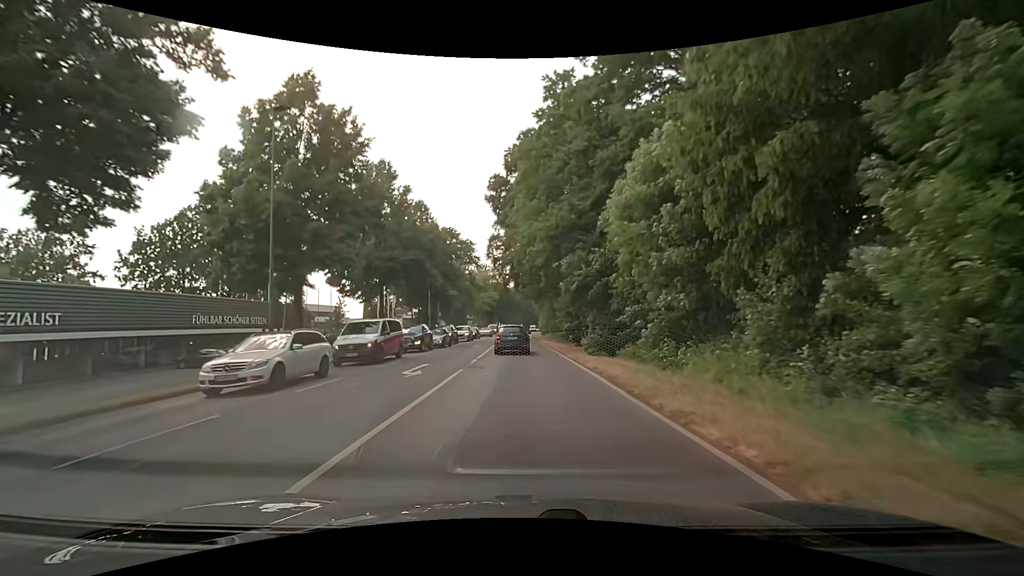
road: secondary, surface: asphalt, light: Day
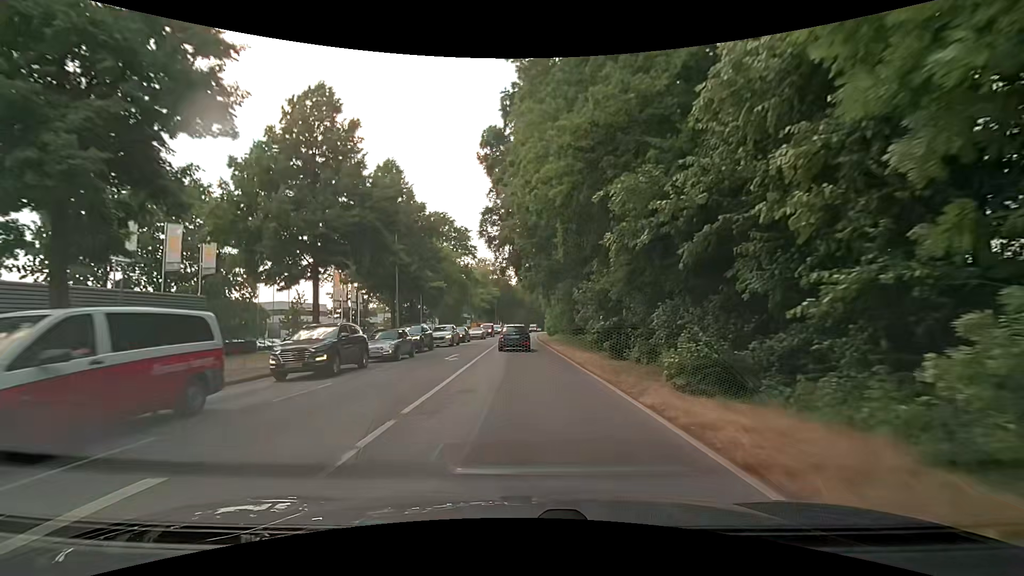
(-0.2, +13.9) m; -1°
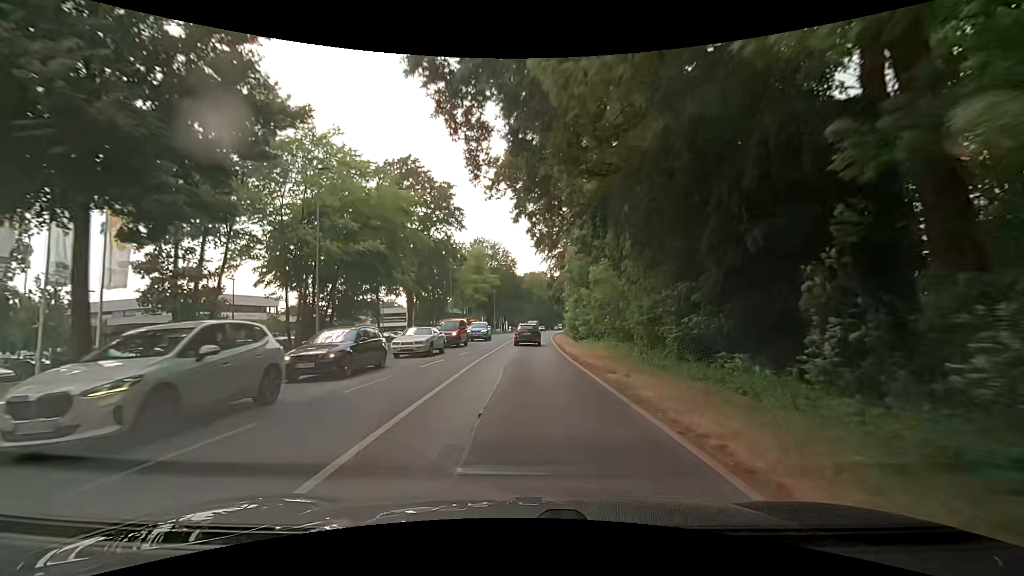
(-0.2, +29.7) m; -1°
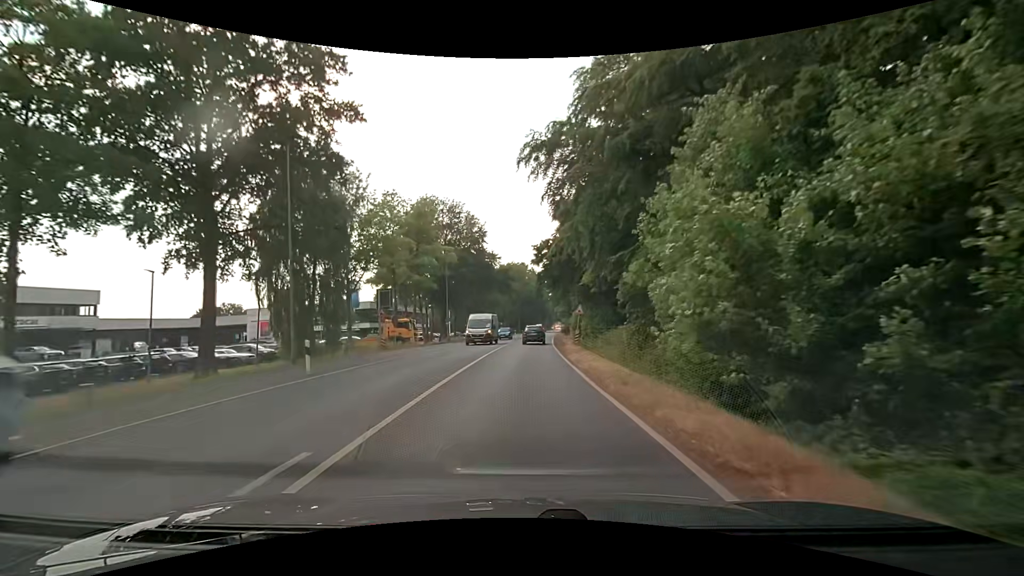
(+0.6, +38.0) m; +3°
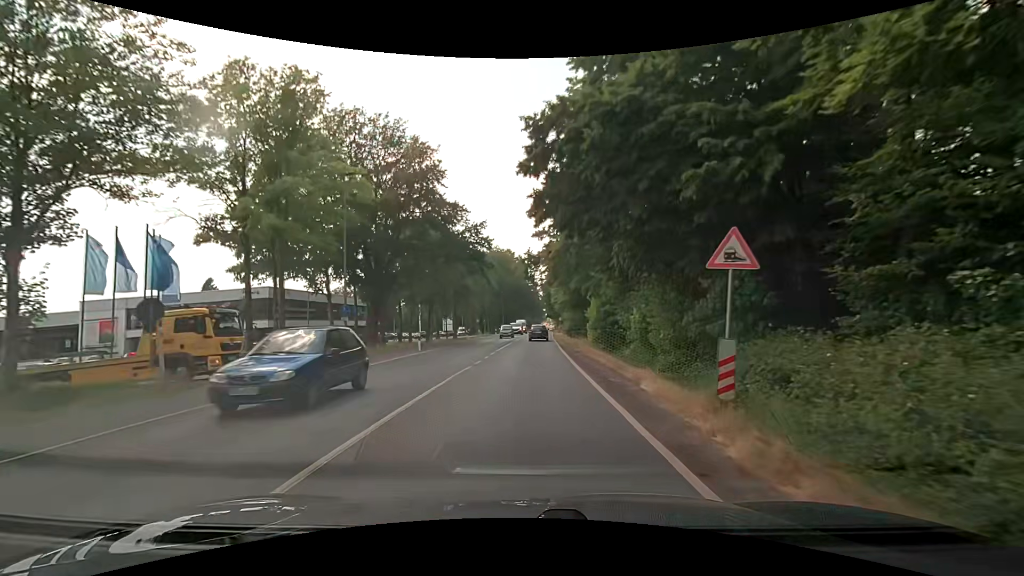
(+0.2, +29.5) m; +2°
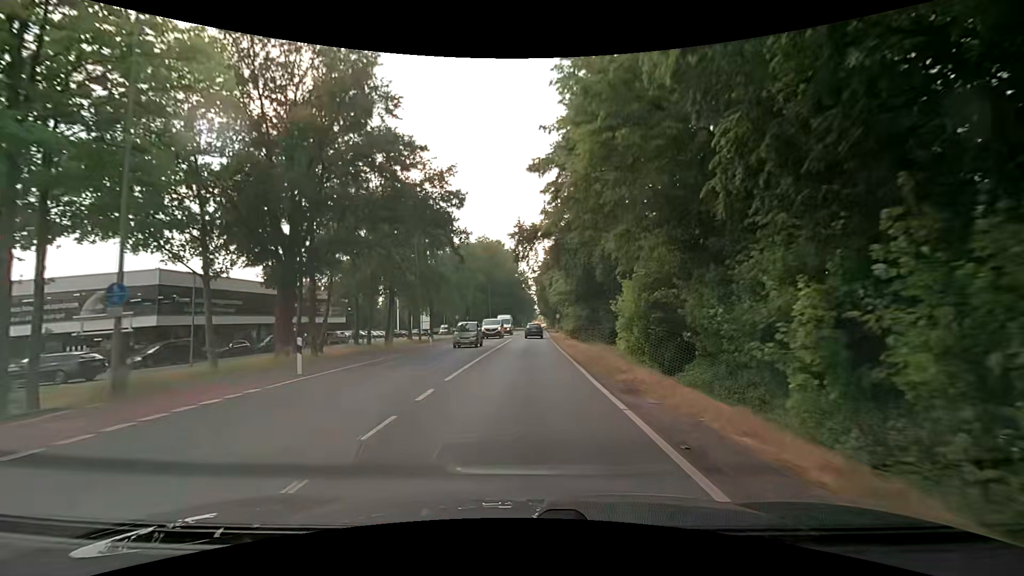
(-0.1, +14.9) m; +1°
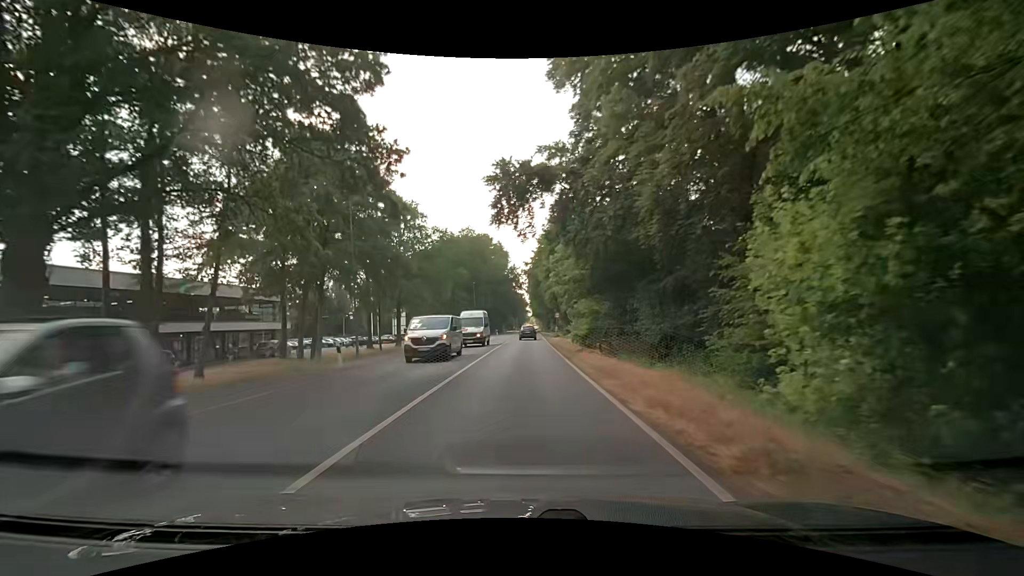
(0.0, +15.2) m; +2°
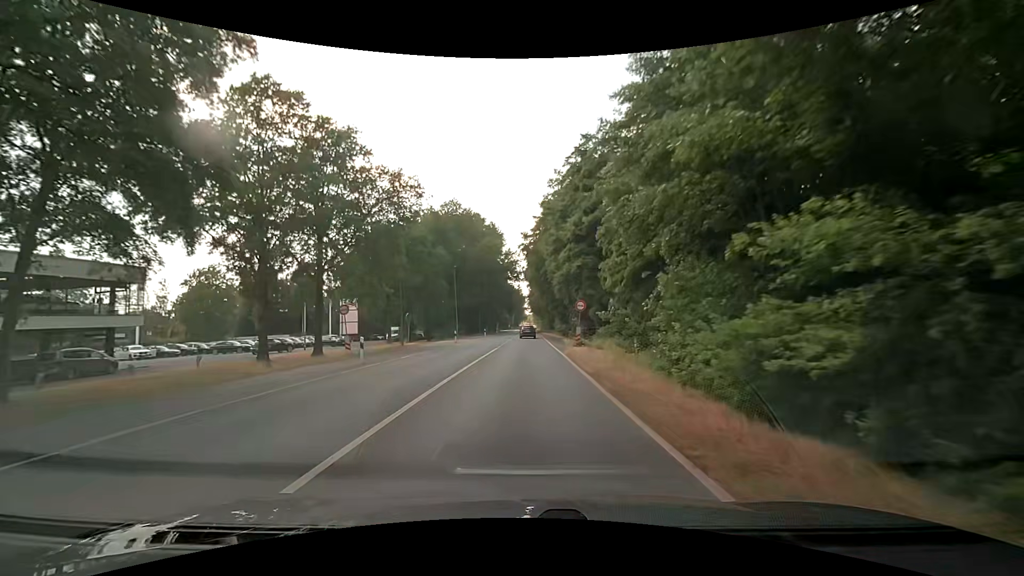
(-0.4, +23.4) m; -1°
(0, +10) (0, +20) (0, +30) (0, +40) (0, +50) (0, +60) (0, +70) (0, +80) (+1, +90) (+1, +100) m
